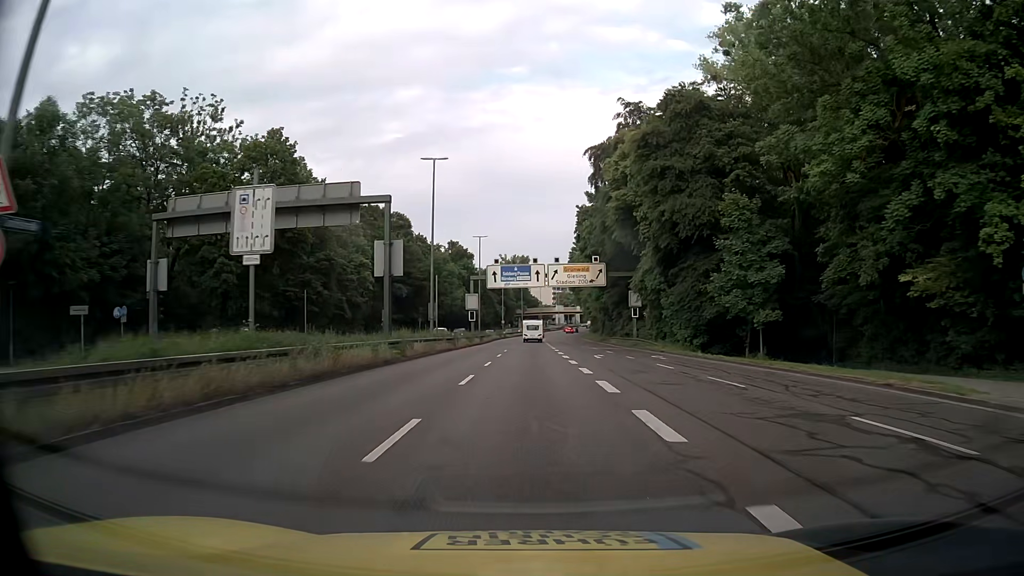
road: trunk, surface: asphalt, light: Day
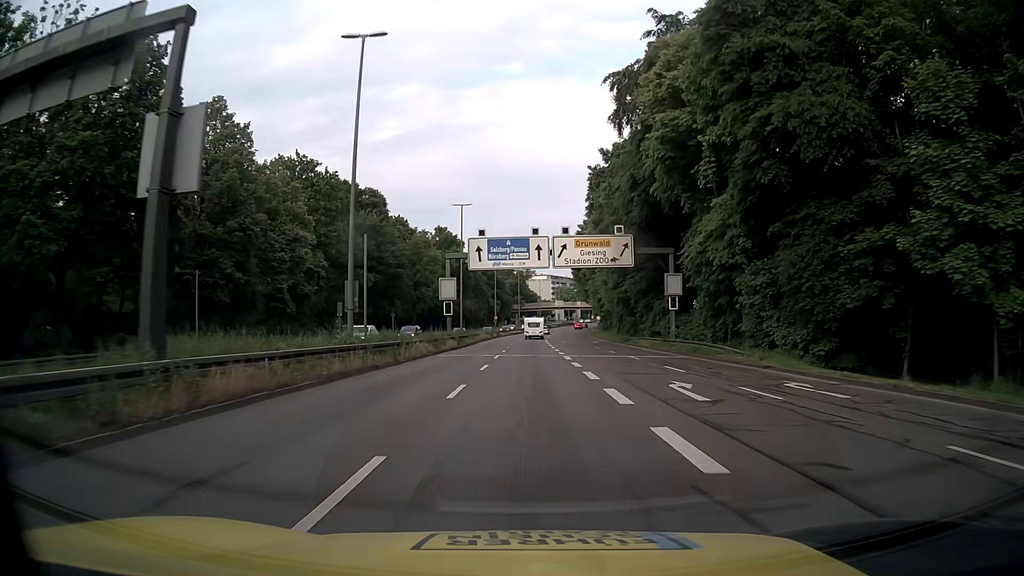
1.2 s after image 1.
(0.0, +19.7) m; 0°
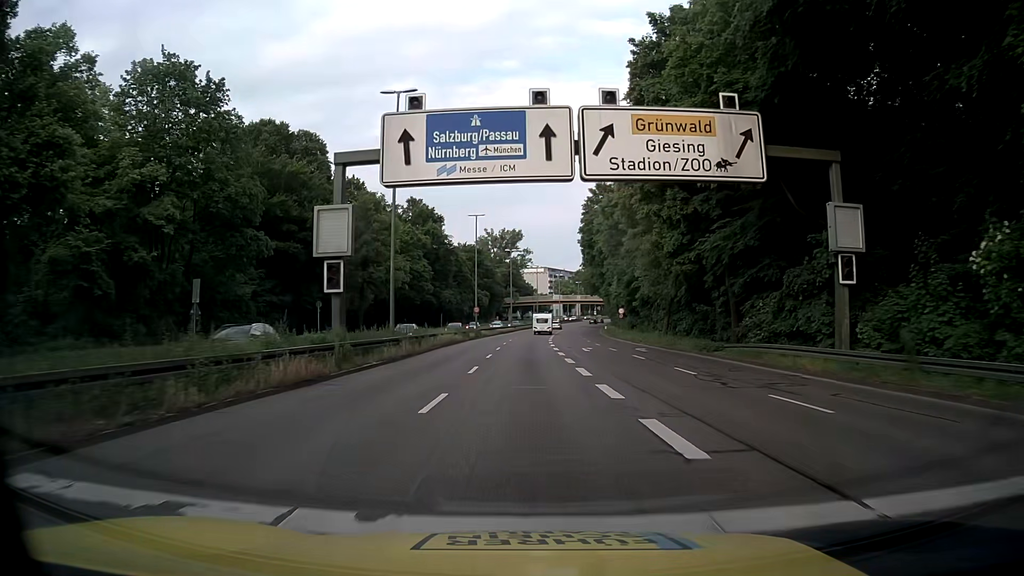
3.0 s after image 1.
(+0.1, +29.6) m; +1°
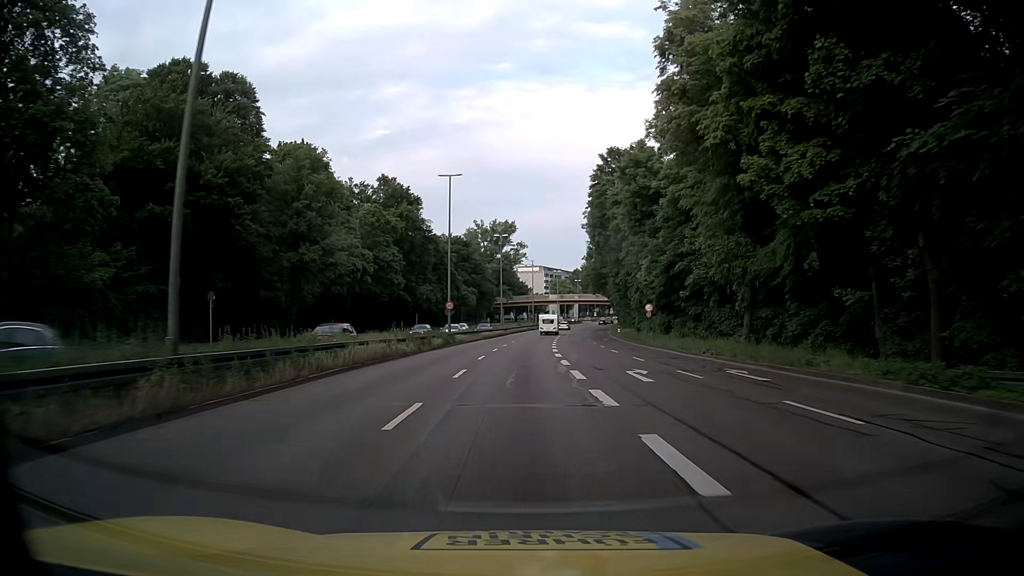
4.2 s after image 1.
(0.0, +19.7) m; +1°
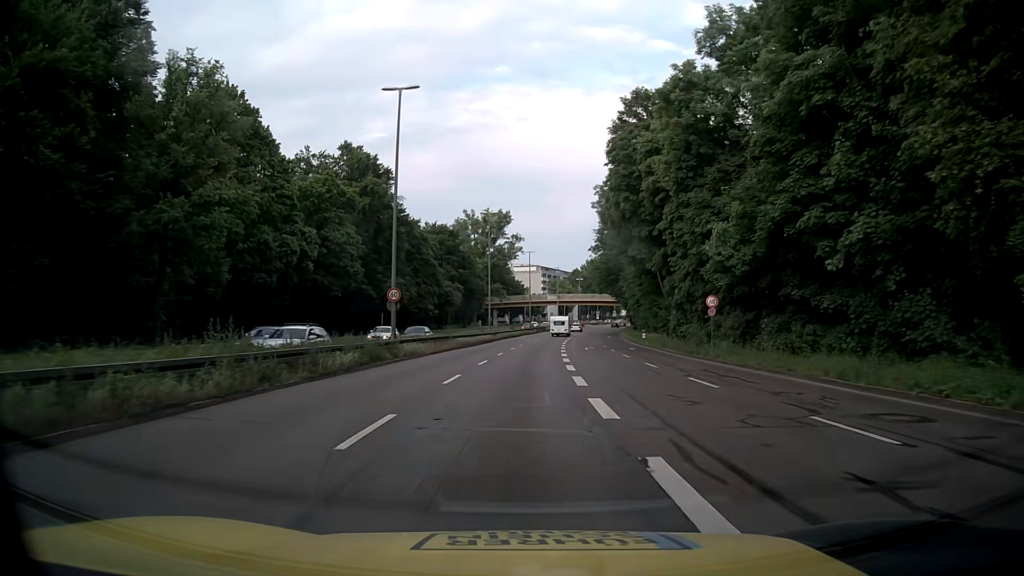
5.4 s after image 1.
(0.0, +19.6) m; 0°
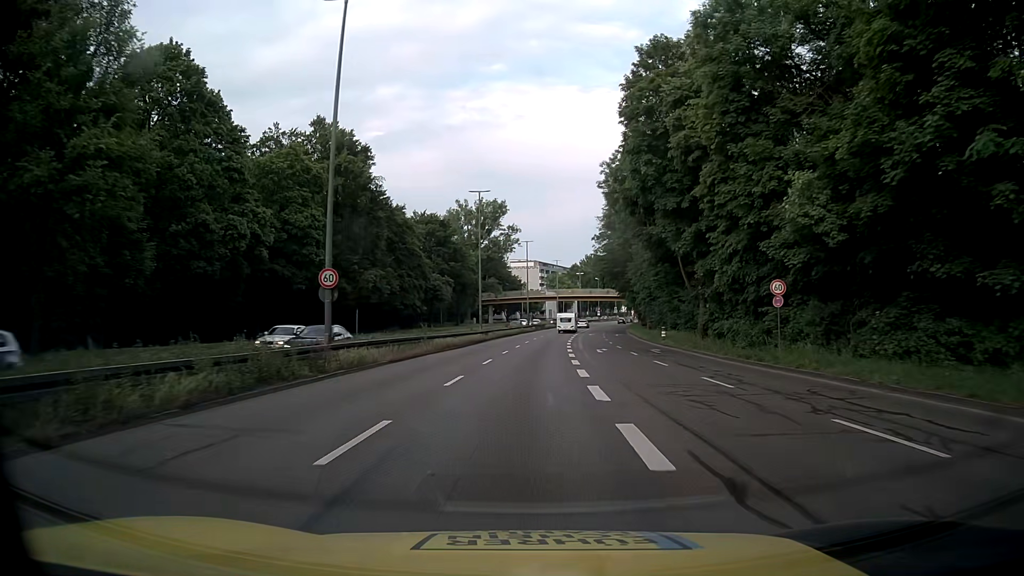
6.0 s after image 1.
(0.0, +9.7) m; 0°
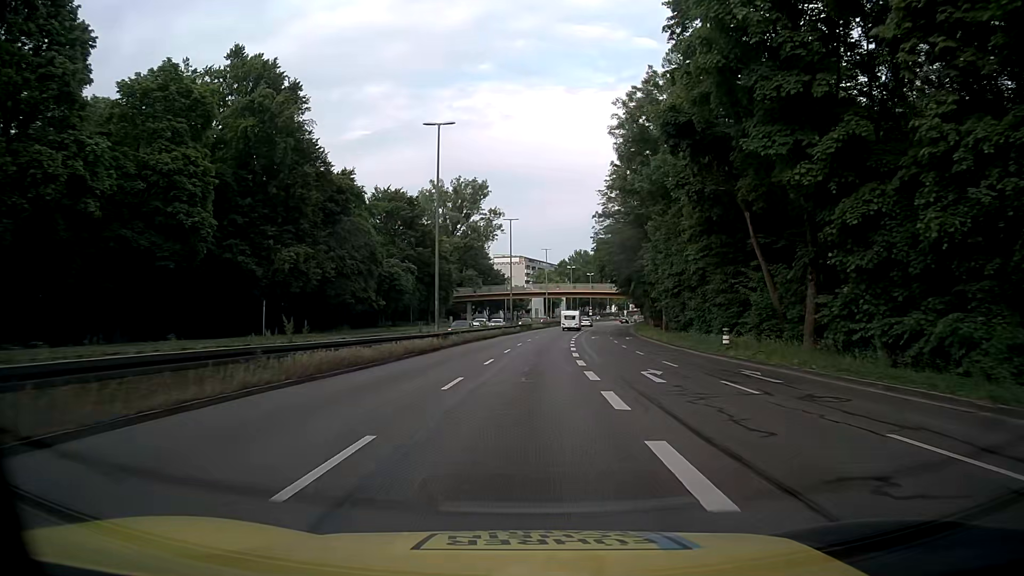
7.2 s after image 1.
(+0.1, +19.5) m; +1°
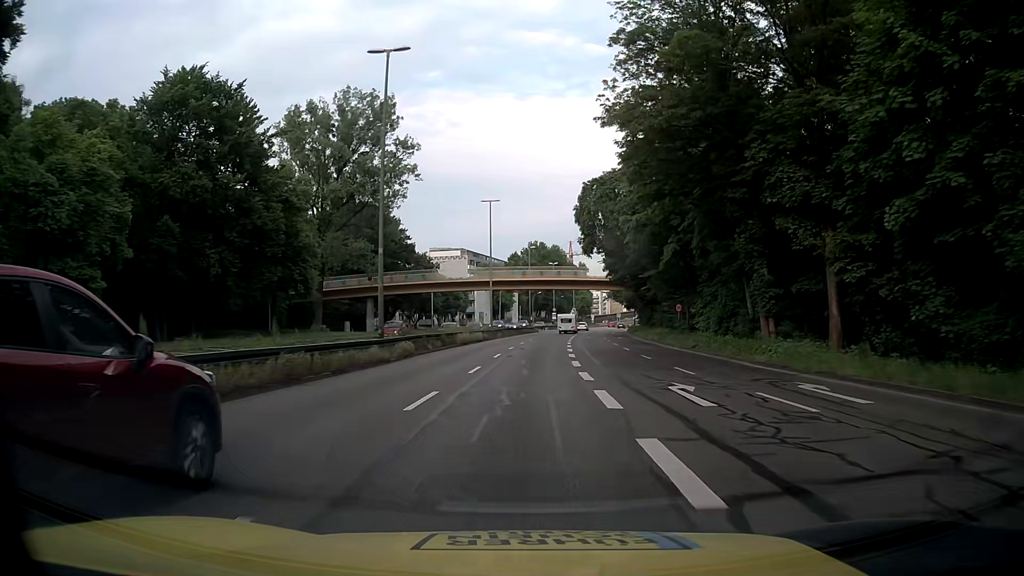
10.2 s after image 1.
(+1.6, +48.5) m; +5°
(0, +10) (0, +20) (0, +30) (+1, +40) (+1, +50) (+2, +60) (+3, +70) (+4, +80) (+5, +90) (+6, +100) m
